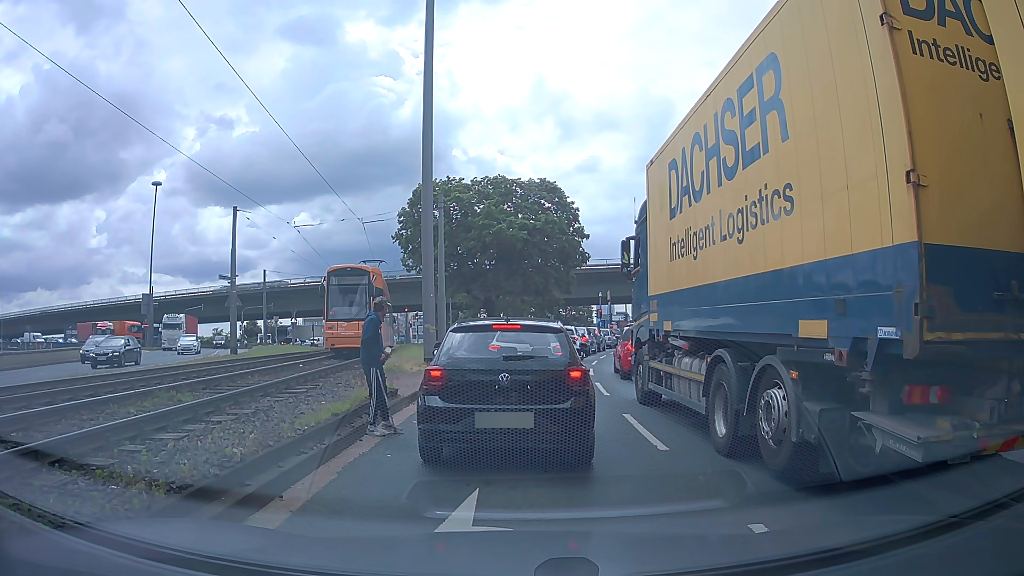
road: primary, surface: asphalt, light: Day
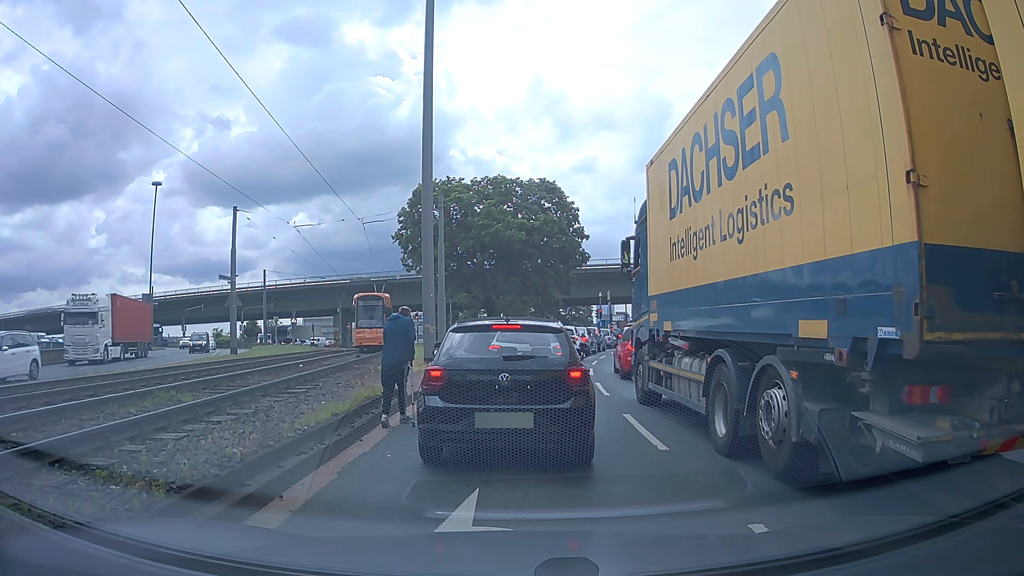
(0.0, 0.0) m; 0°
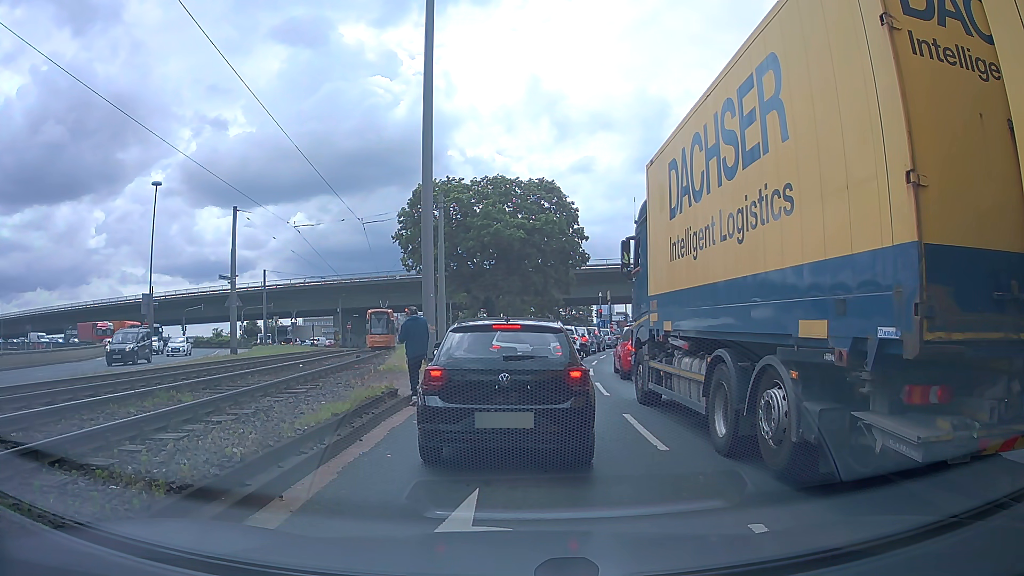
(0.0, 0.0) m; 0°
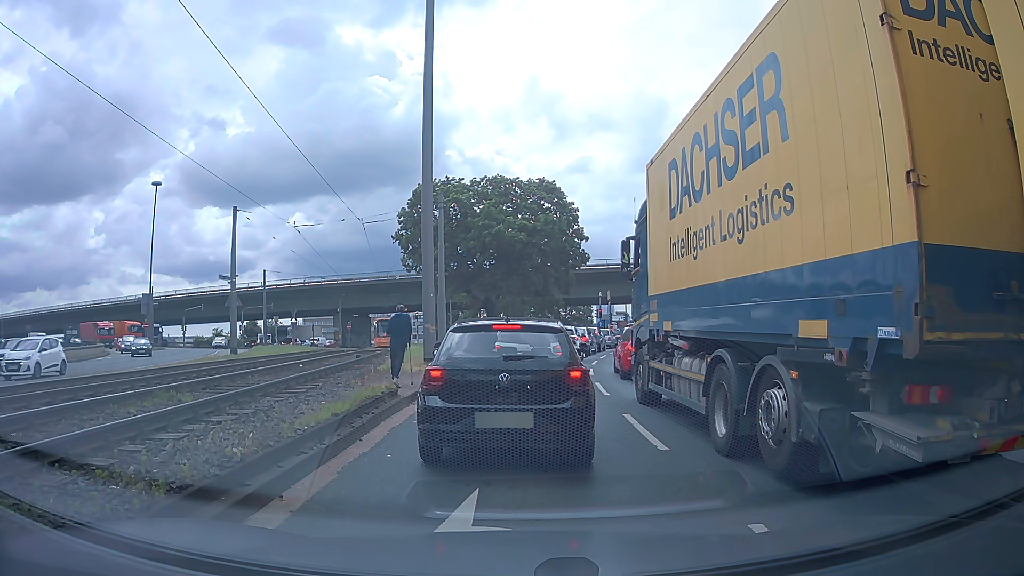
(0.0, 0.0) m; 0°
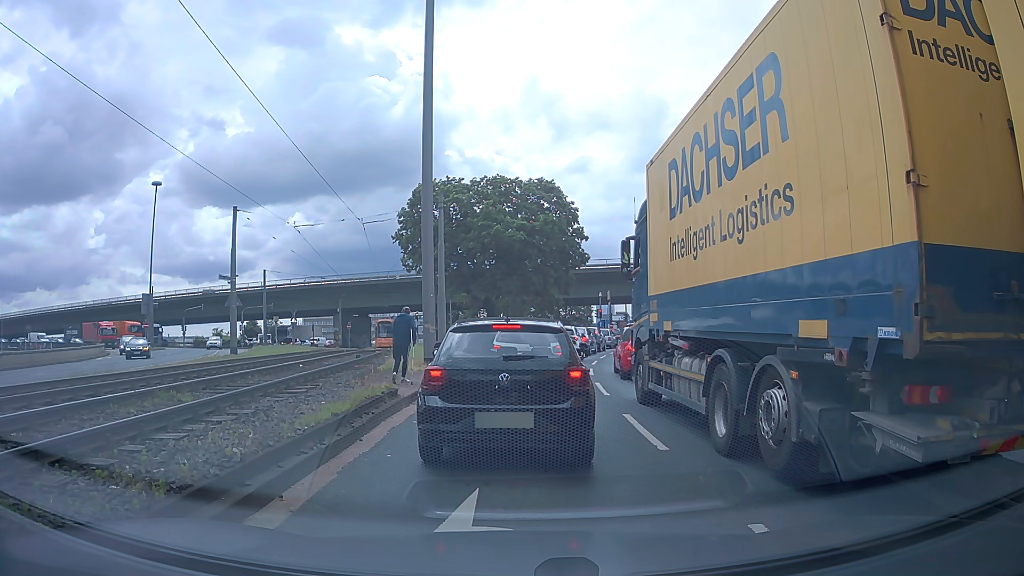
(0.0, 0.0) m; 0°
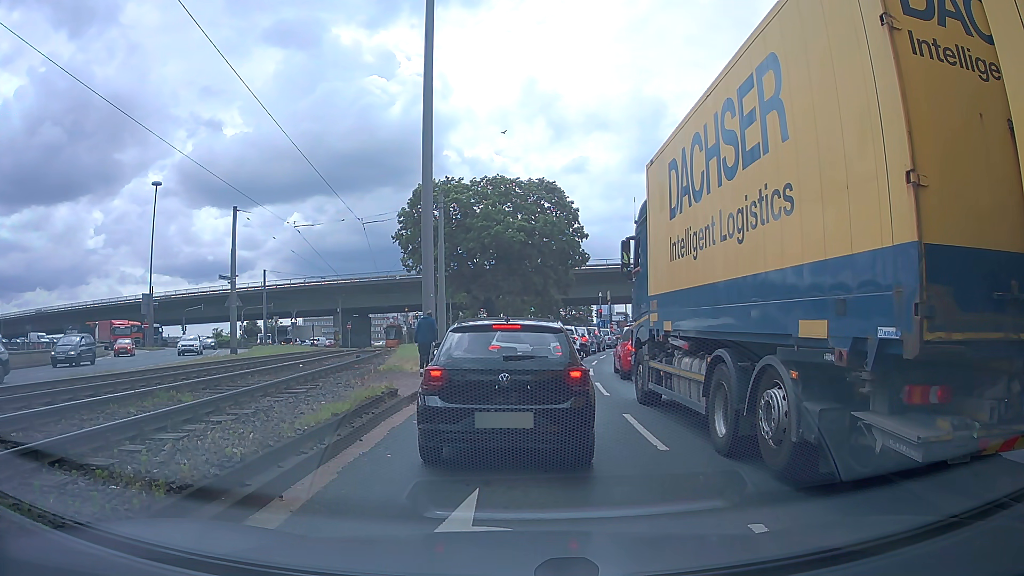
(0.0, 0.0) m; 0°
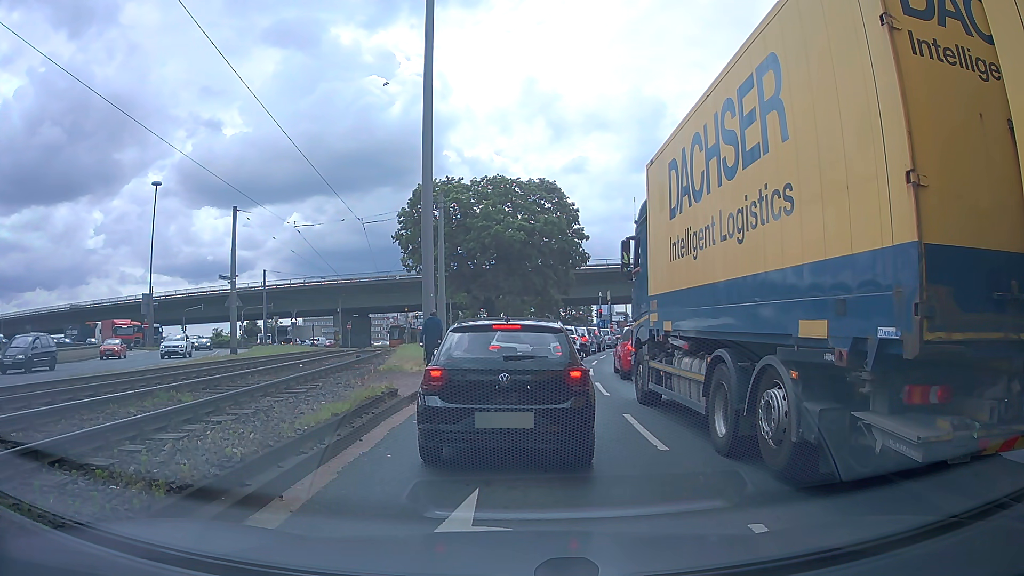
(0.0, 0.0) m; 0°
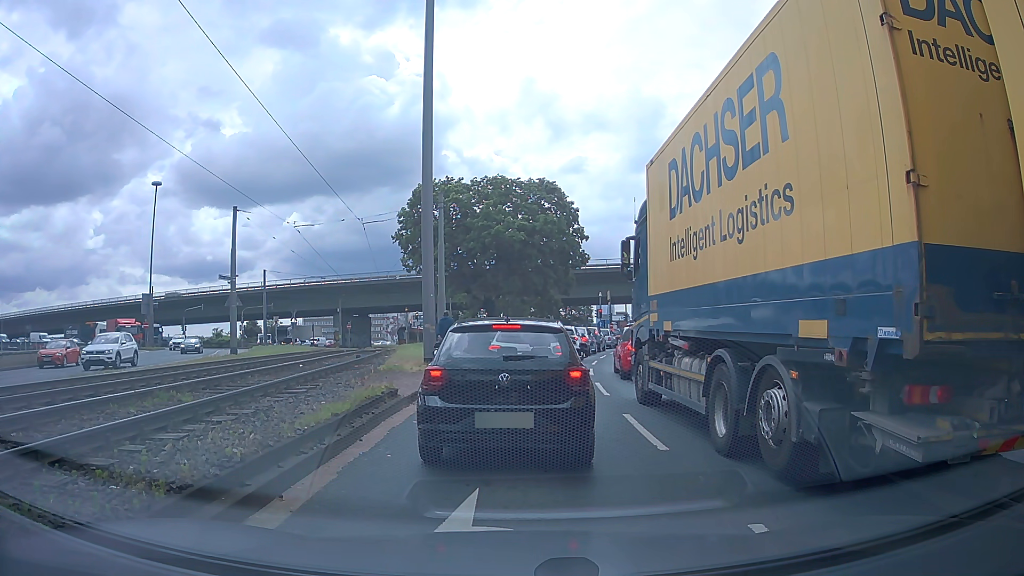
(0.0, 0.0) m; 0°
